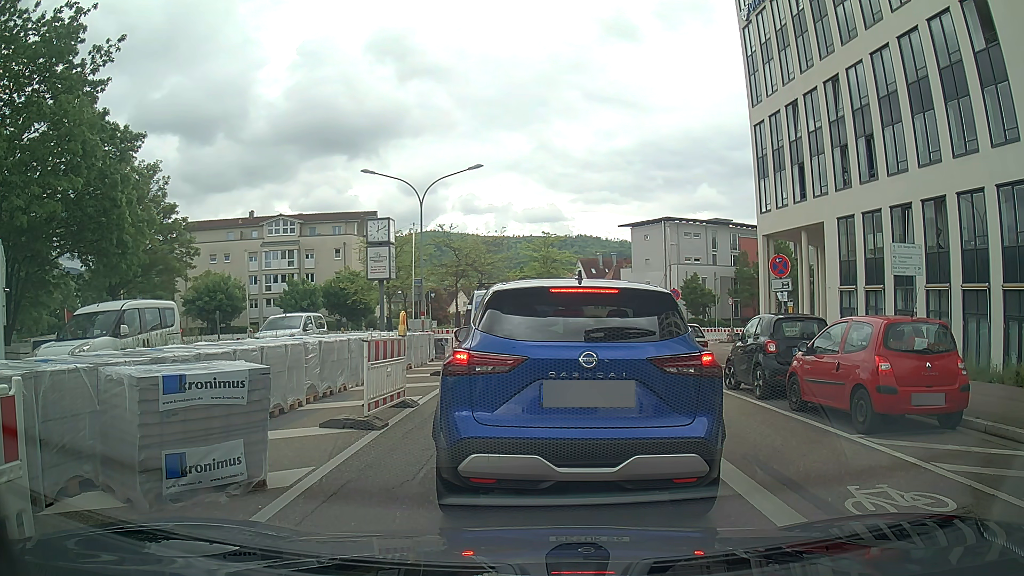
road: tertiary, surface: asphalt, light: Day
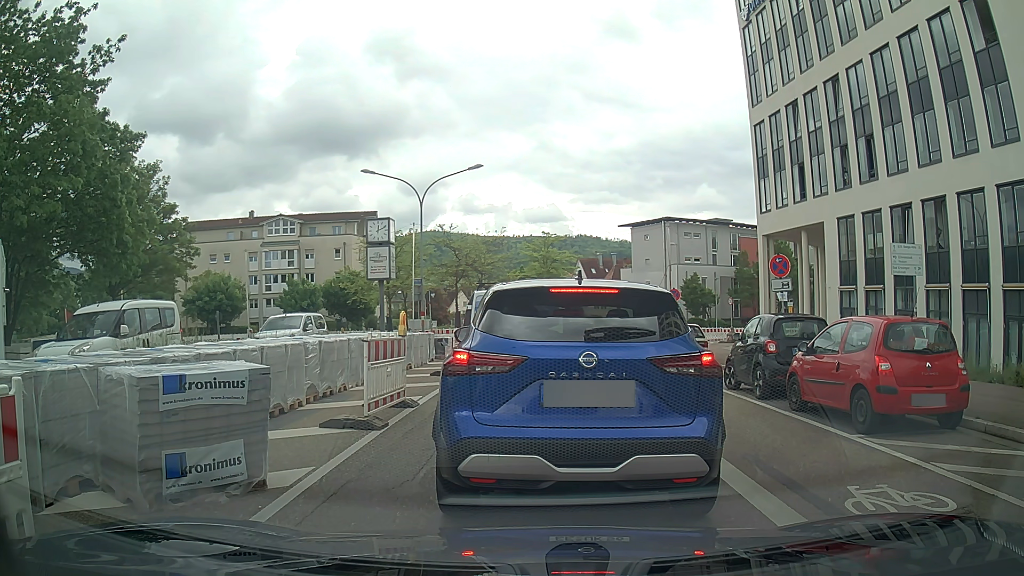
(0.0, 0.0) m; 0°
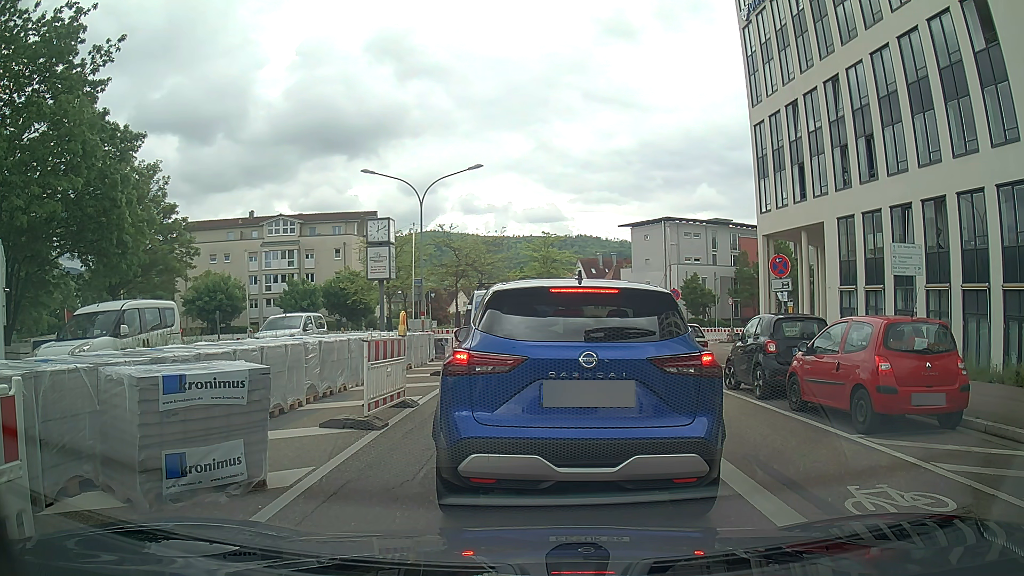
(0.0, 0.0) m; 0°
